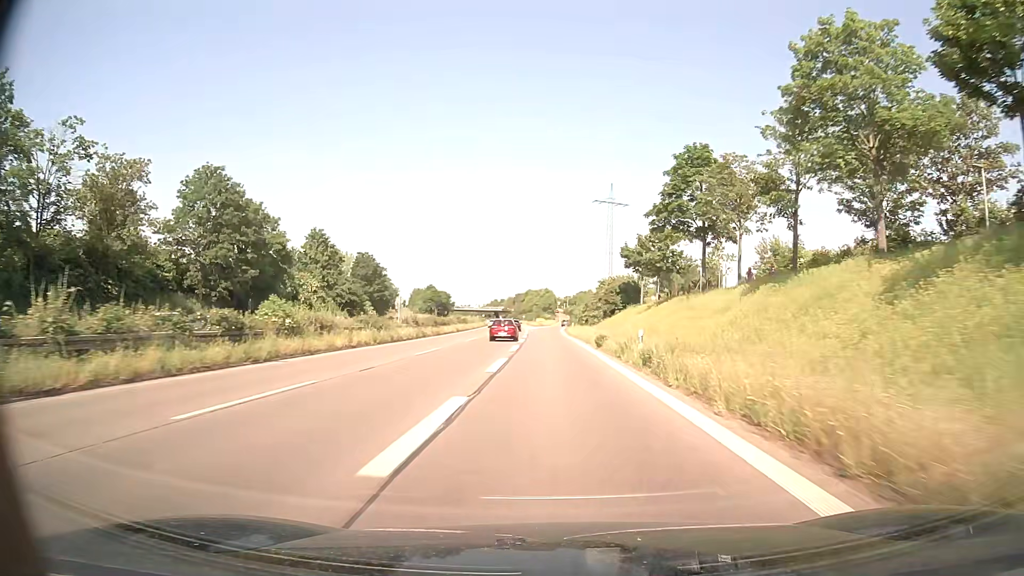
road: trunk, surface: asphalt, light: Day
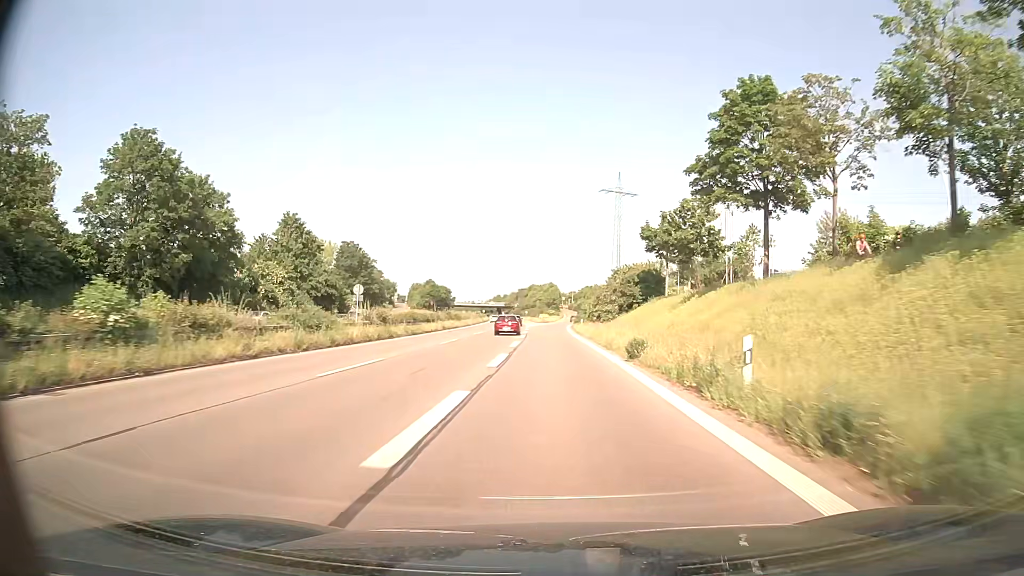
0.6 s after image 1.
(-0.1, +11.8) m; 0°
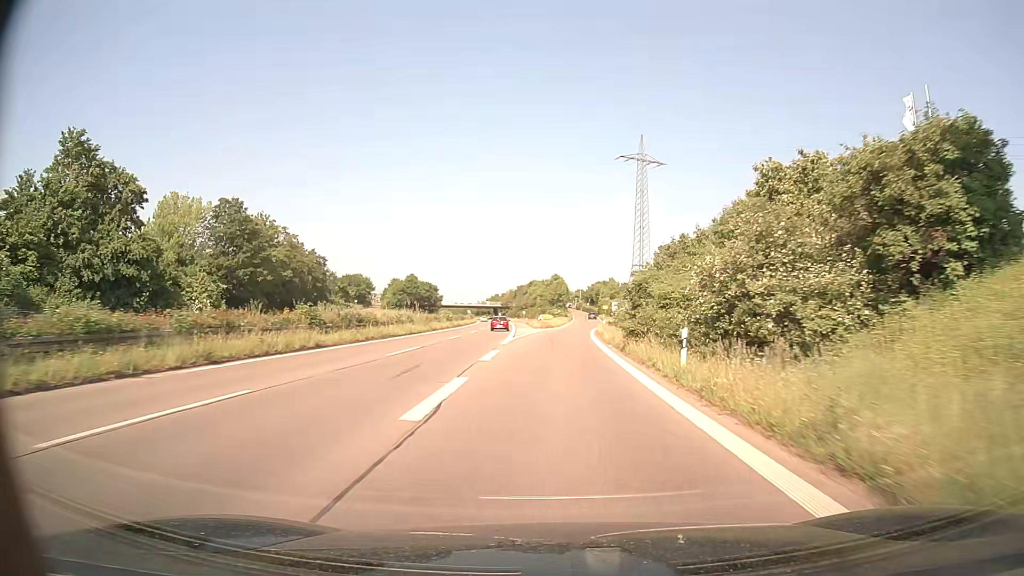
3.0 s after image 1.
(-0.4, +45.3) m; 0°
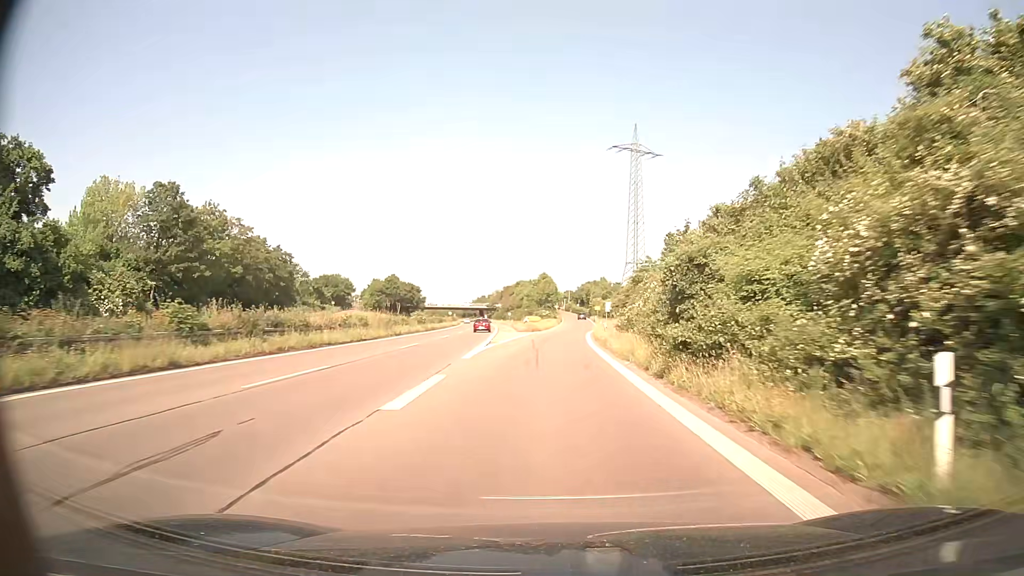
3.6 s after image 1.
(+0.1, +11.1) m; +1°
(0, +10) (0, +20) (0, +30) (+1, +40) (+1, +50) (+2, +60) (+2, +70) (+3, +80) (+4, +90) (+5, +100) m
